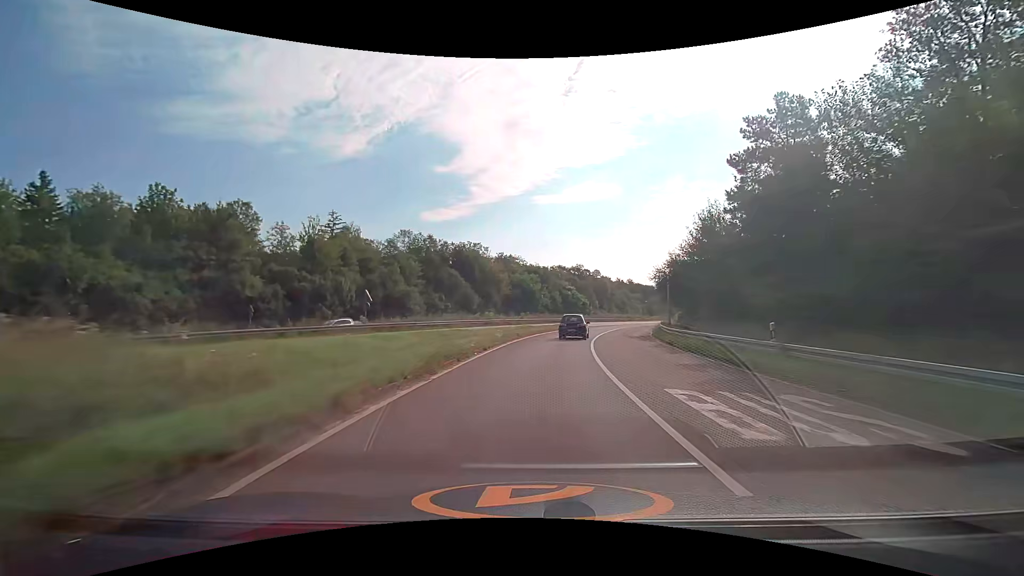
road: trunk_link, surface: asphalt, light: Day
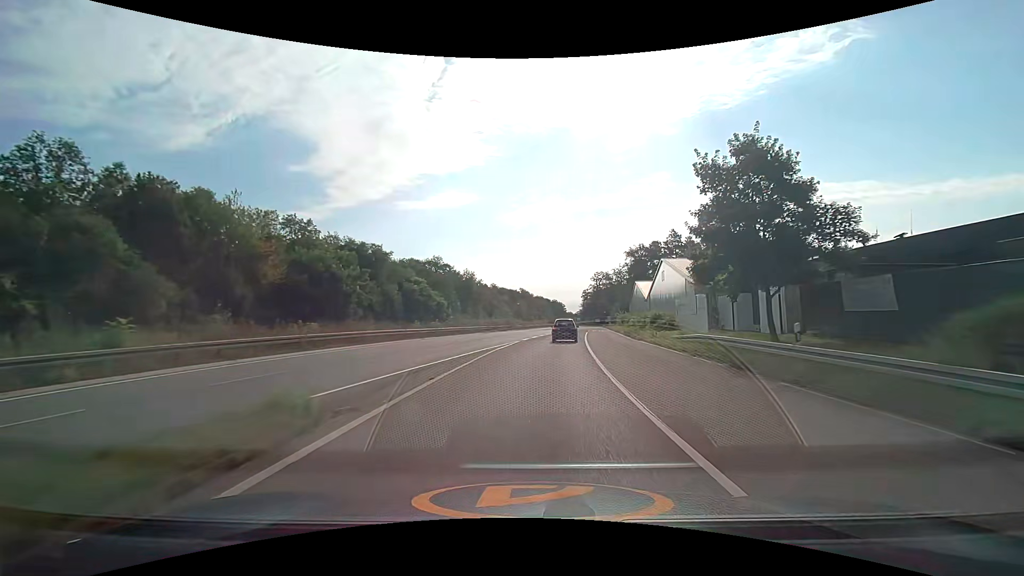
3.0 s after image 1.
(+6.9, +53.0) m; +15°
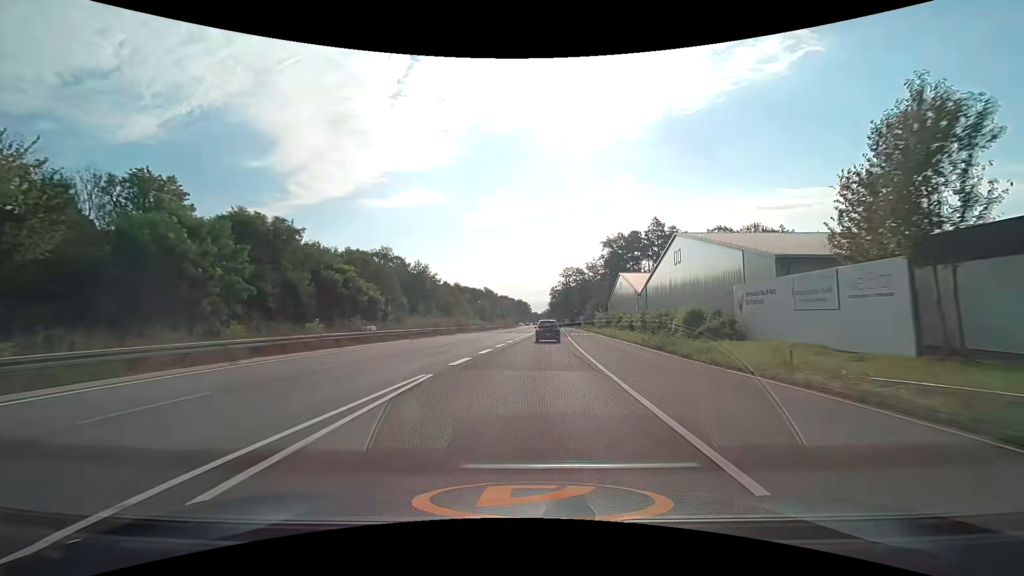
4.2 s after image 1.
(+0.9, +21.5) m; +4°
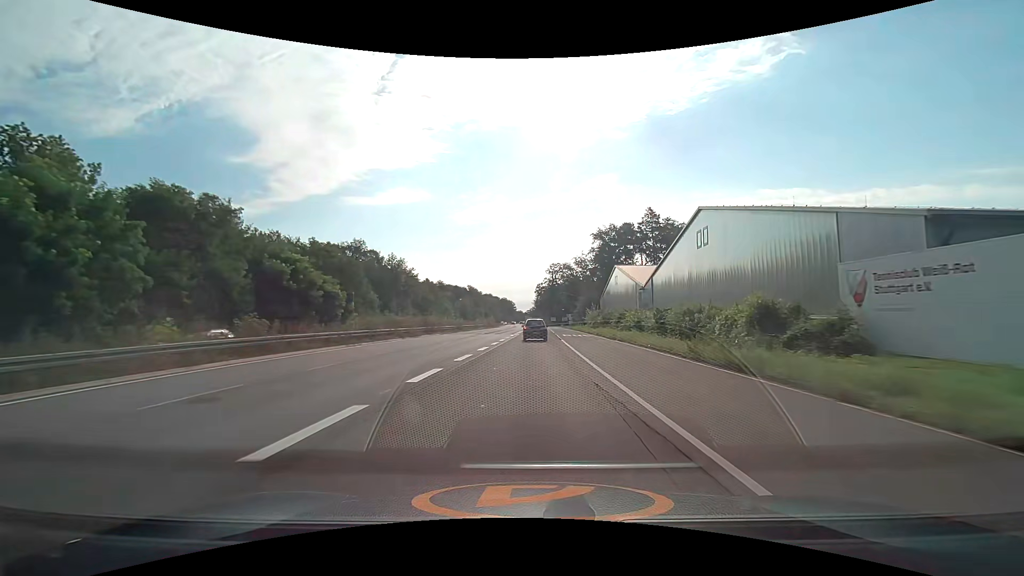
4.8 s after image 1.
(+0.2, +10.8) m; +2°
(0, +10) (0, +20) (0, +30) (0, +40) (0, +50) (0, +60) (0, +70) (0, +80) (0, +90) (-1, +100) m
